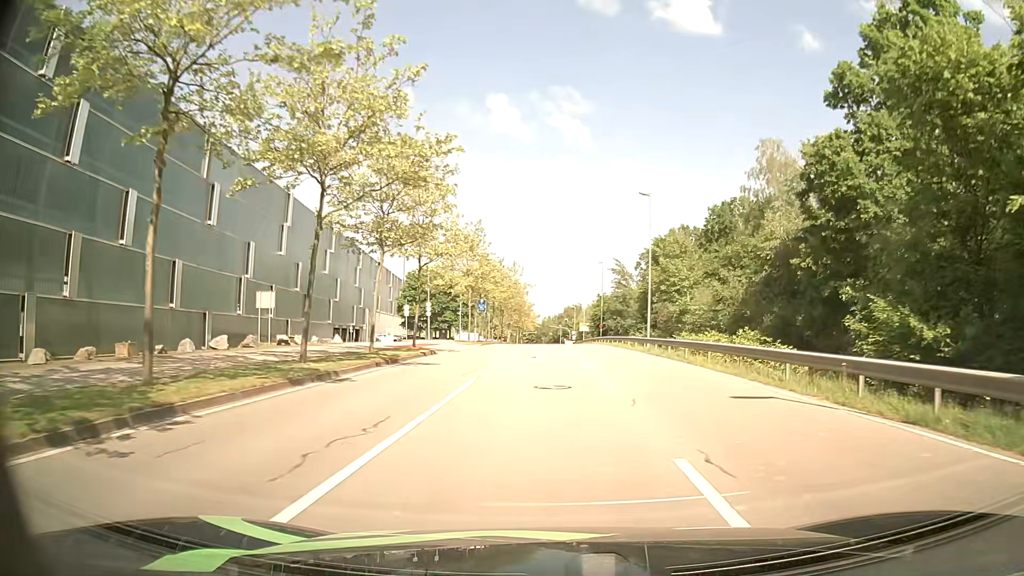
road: secondary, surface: asphalt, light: Day
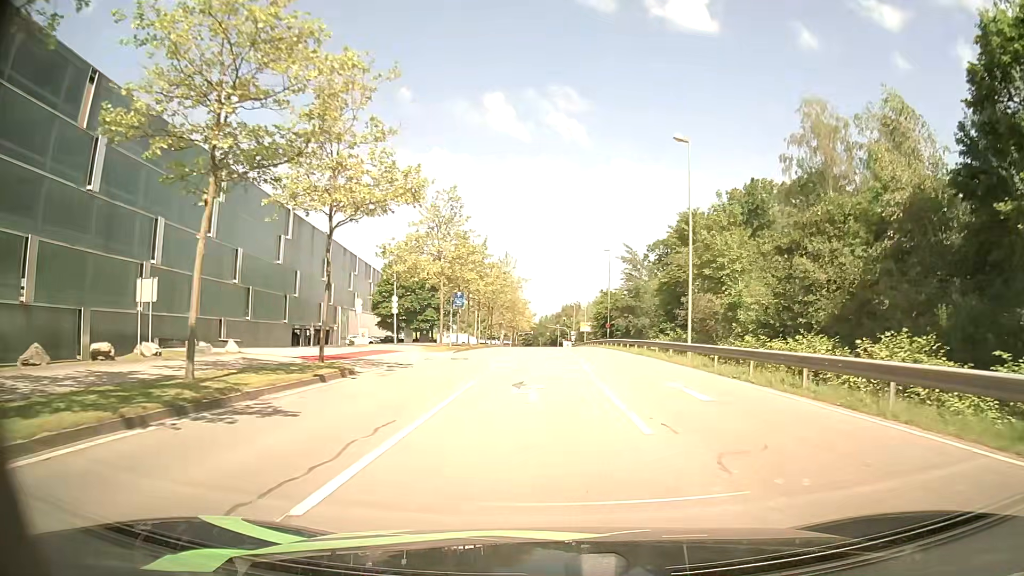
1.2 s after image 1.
(+0.1, +13.3) m; 0°
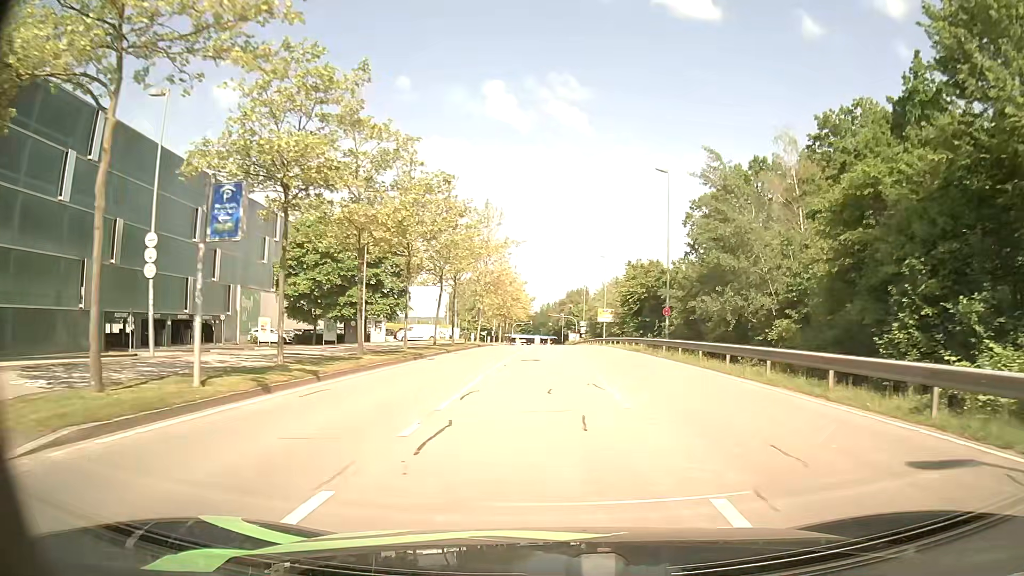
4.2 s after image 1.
(+0.1, +33.5) m; 0°
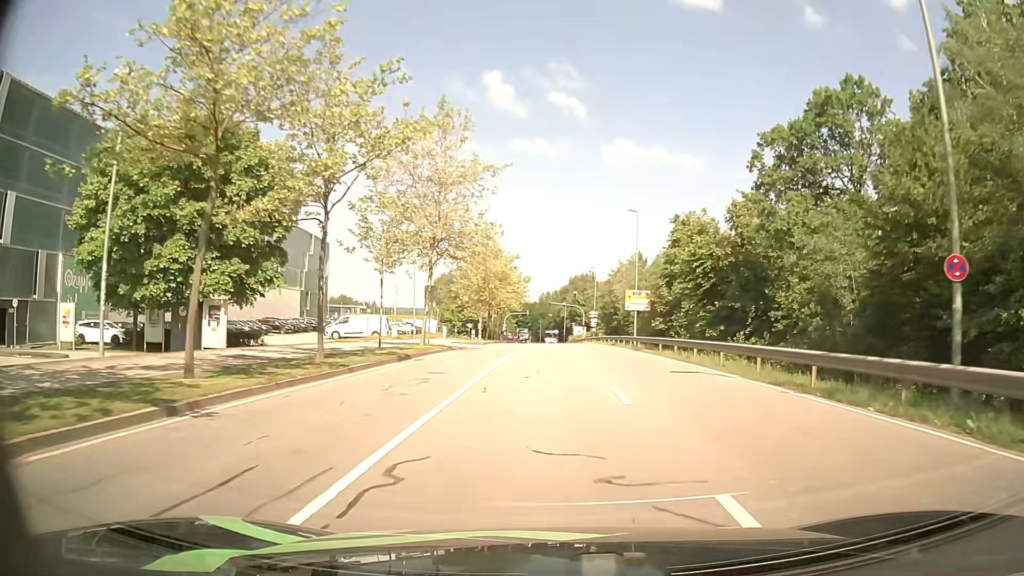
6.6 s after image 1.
(-0.1, +27.0) m; 0°
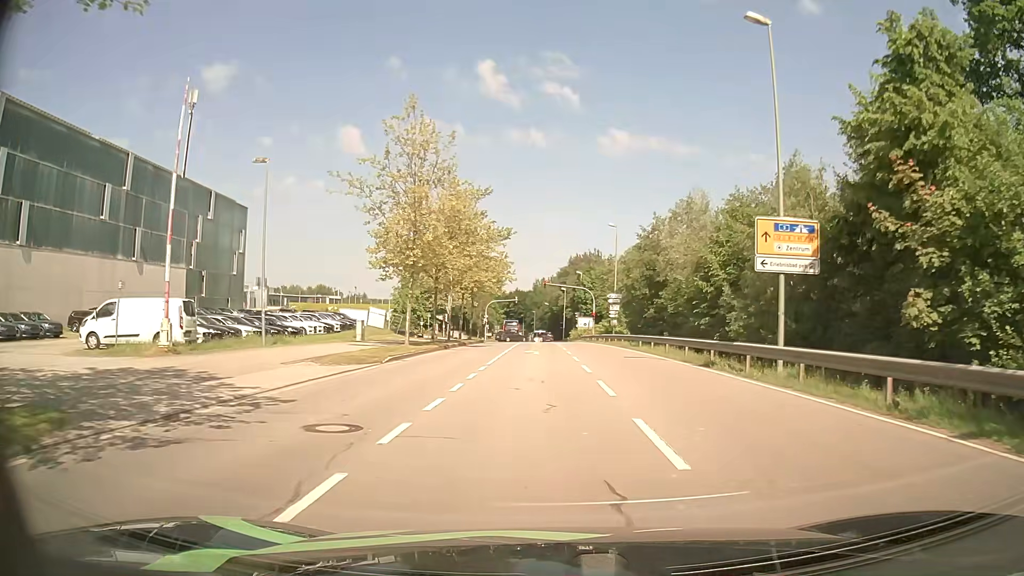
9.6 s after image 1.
(+0.2, +31.8) m; 0°
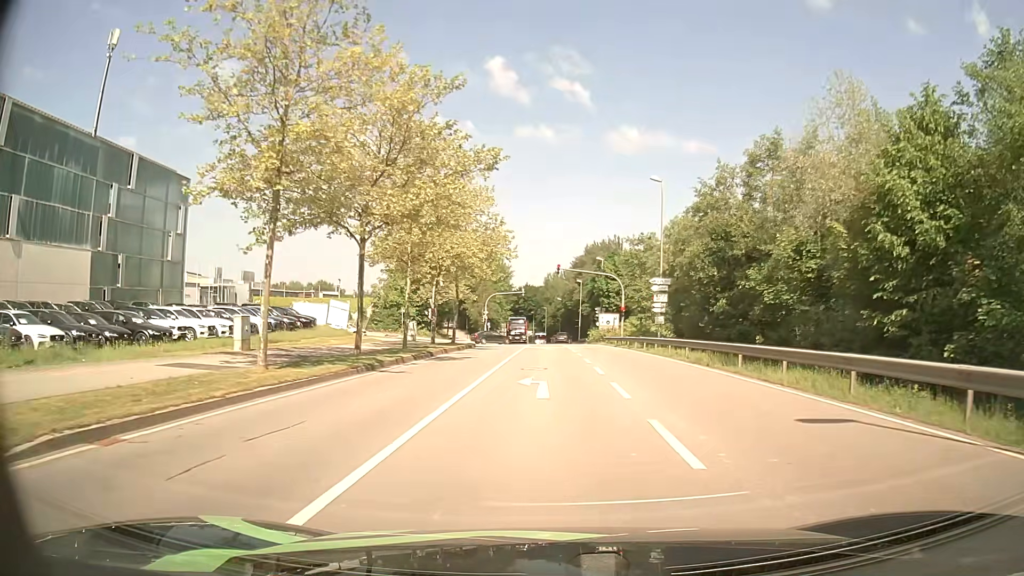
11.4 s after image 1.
(-0.1, +18.0) m; -1°
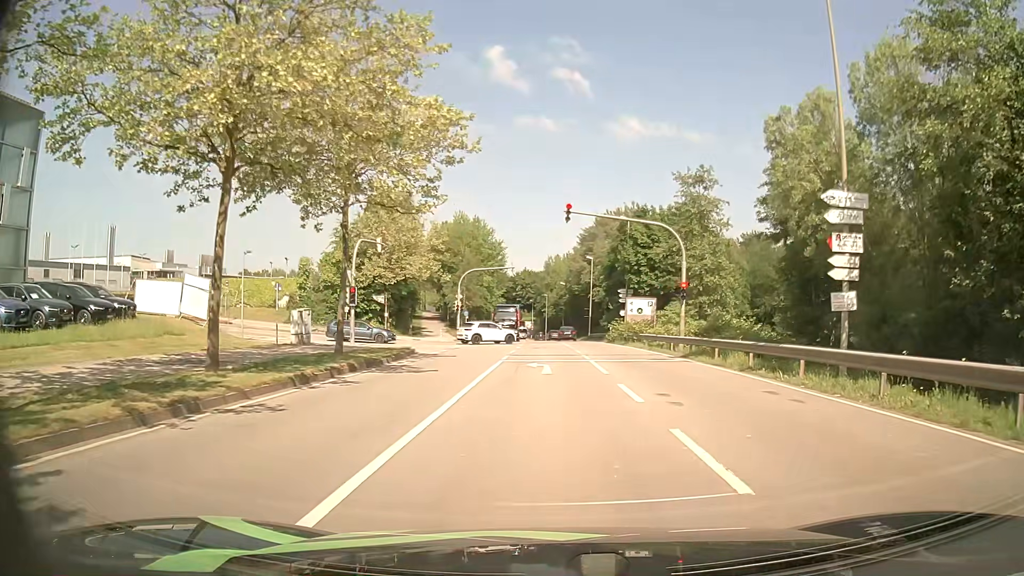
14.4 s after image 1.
(0.0, +24.8) m; 0°
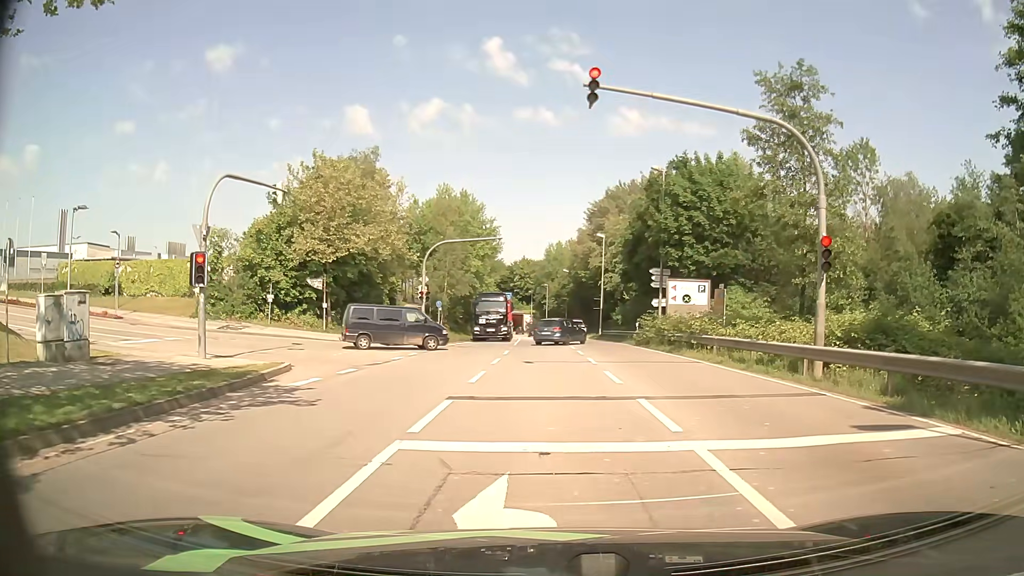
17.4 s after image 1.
(0.0, +15.9) m; +1°
(0, +10) (0, +20) (-2, +30) (-11, +33) (-21, +34) (-31, +34) (-41, +34) (-51, +34) (-61, +34) (-71, +33) m
